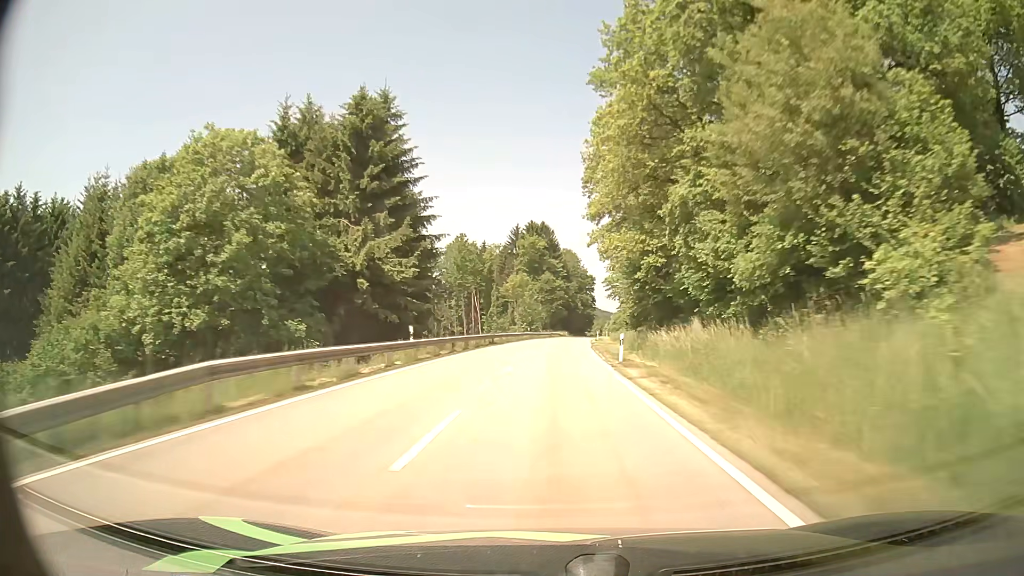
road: secondary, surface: asphalt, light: Day
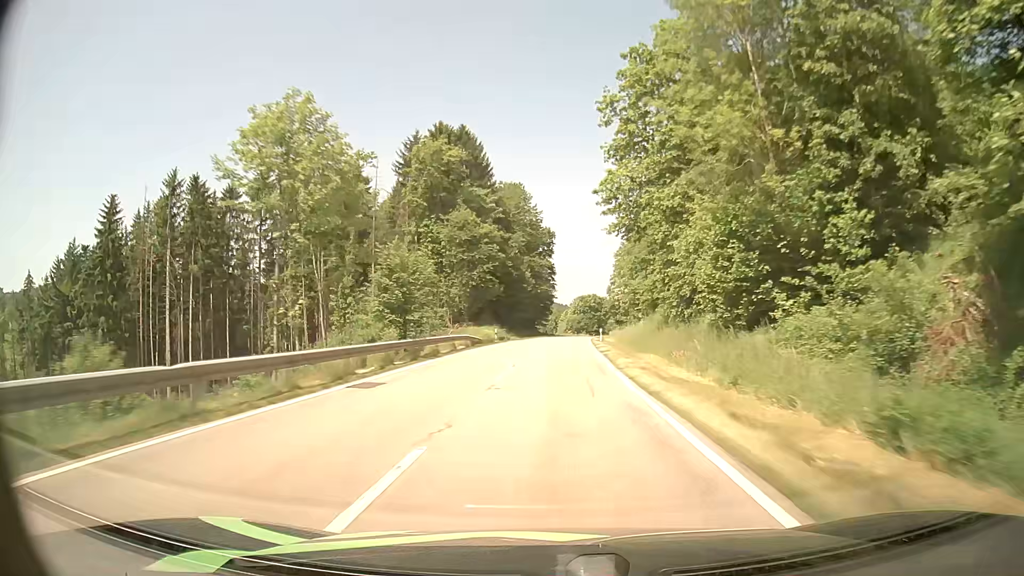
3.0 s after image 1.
(+3.2, +80.4) m; +4°
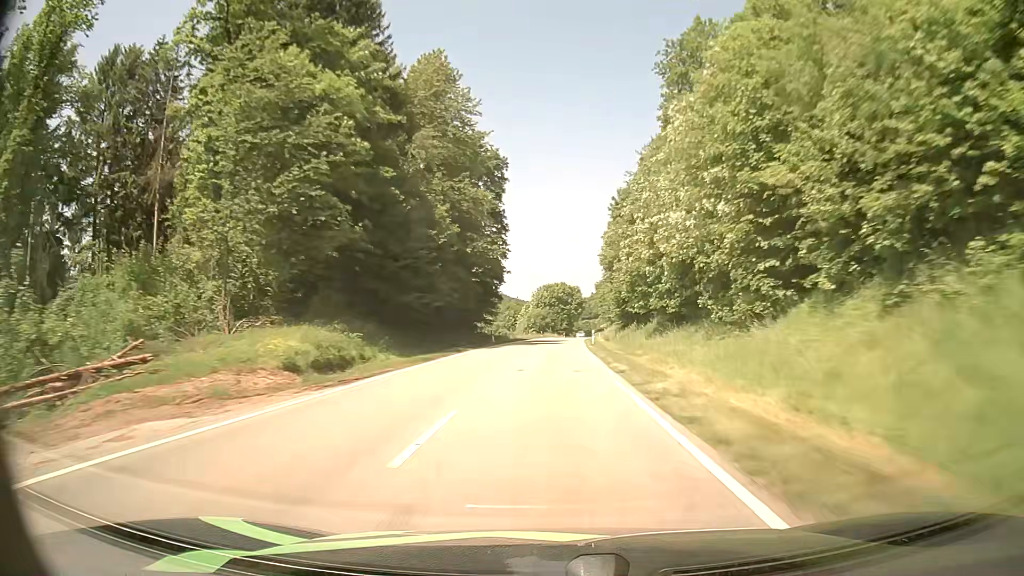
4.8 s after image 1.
(+1.3, +48.9) m; +3°
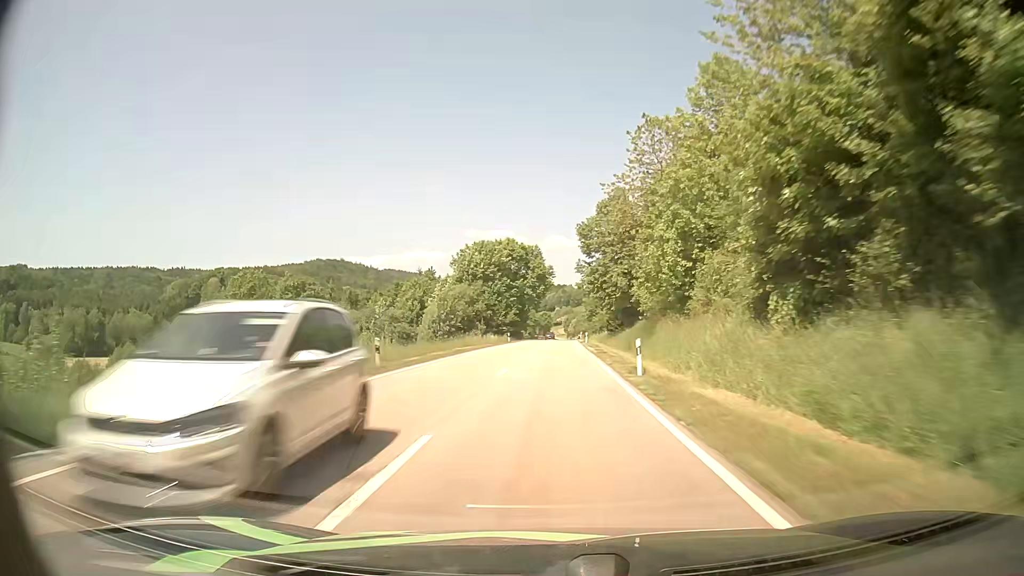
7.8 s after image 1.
(+2.9, +82.2) m; +3°
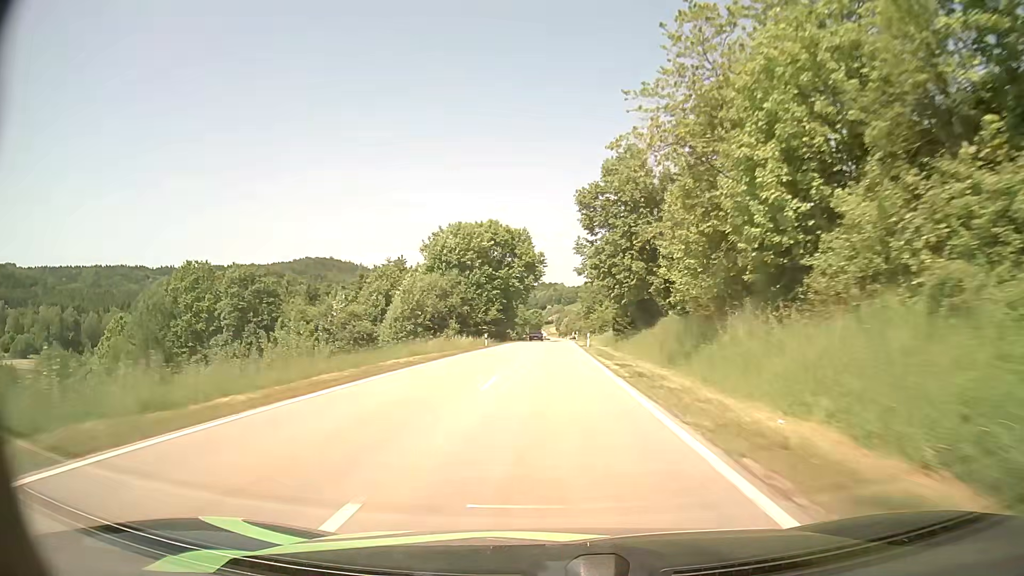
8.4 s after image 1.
(+0.3, +16.8) m; +1°
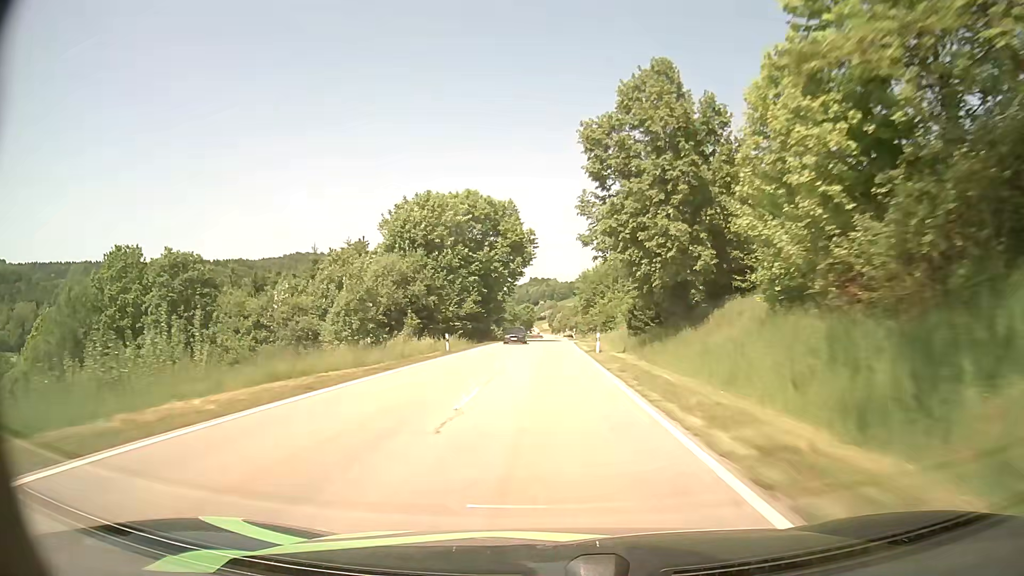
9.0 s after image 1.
(+0.2, +16.9) m; +1°
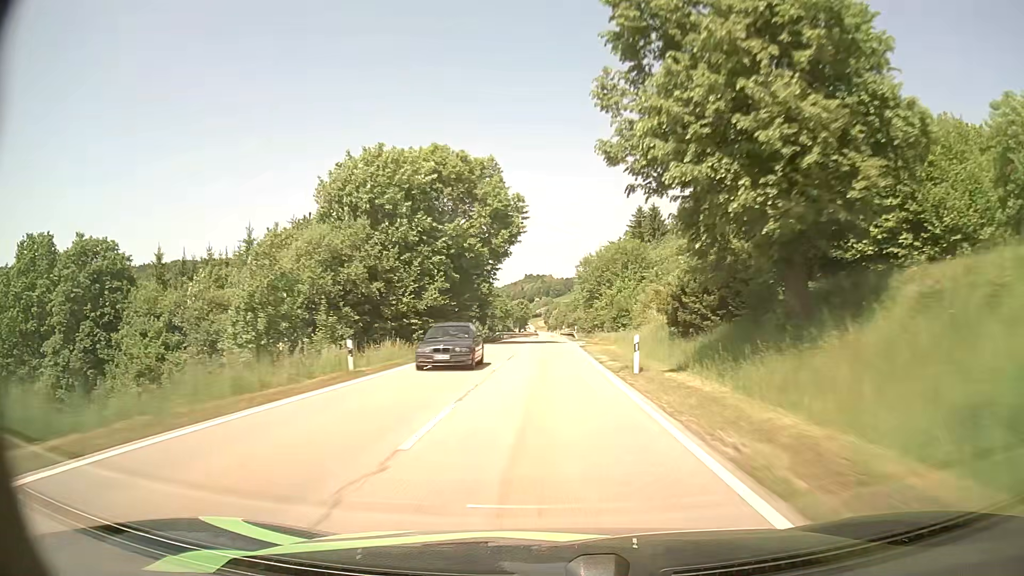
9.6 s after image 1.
(+0.1, +17.1) m; +1°
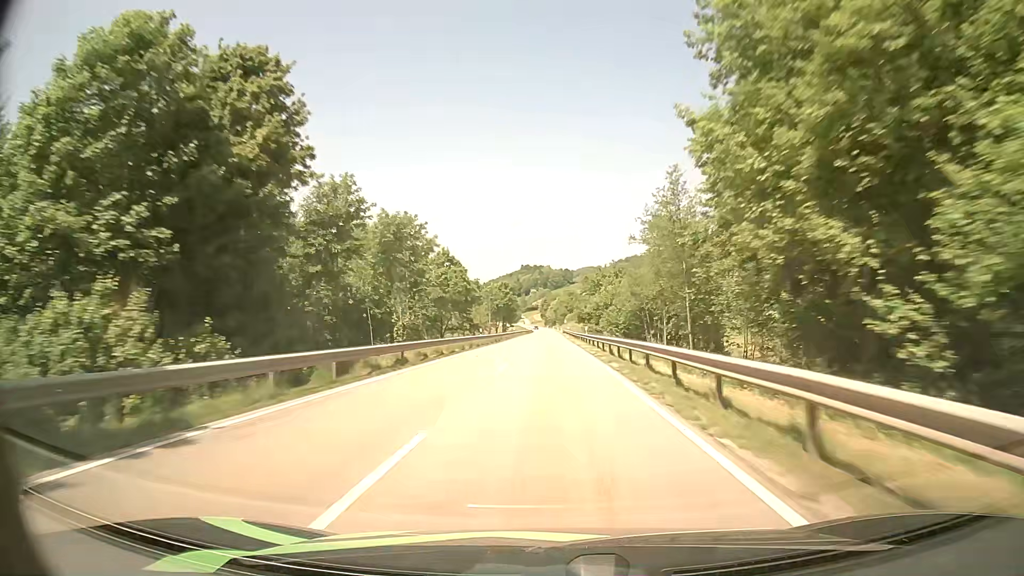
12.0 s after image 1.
(-0.1, +69.8) m; 0°
(0, +10) (0, +20) (0, +30) (0, +40) (0, +50) (0, +60) (0, +70) (0, +80) (0, +90) (0, +100) m
